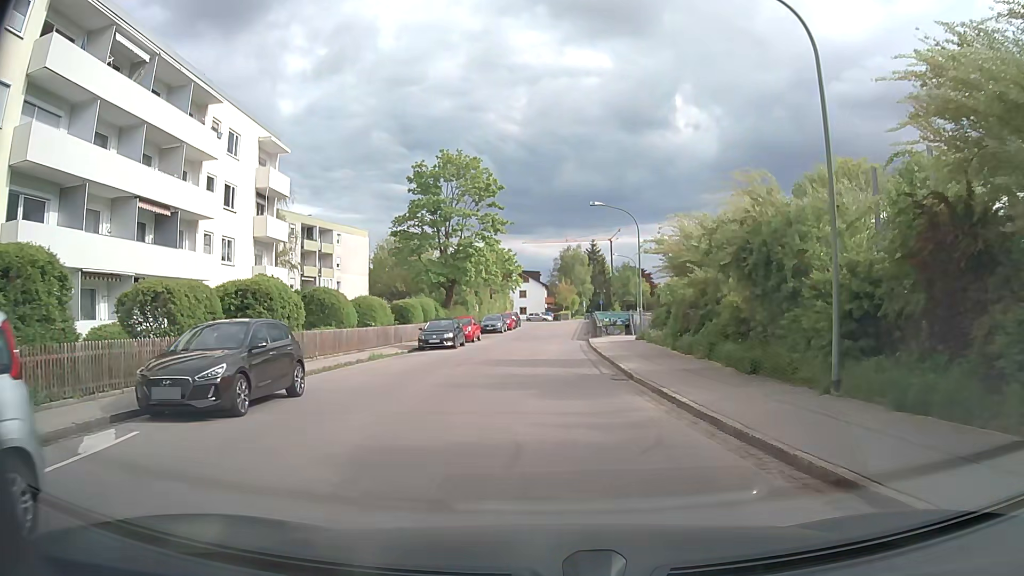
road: tertiary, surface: asphalt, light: Day
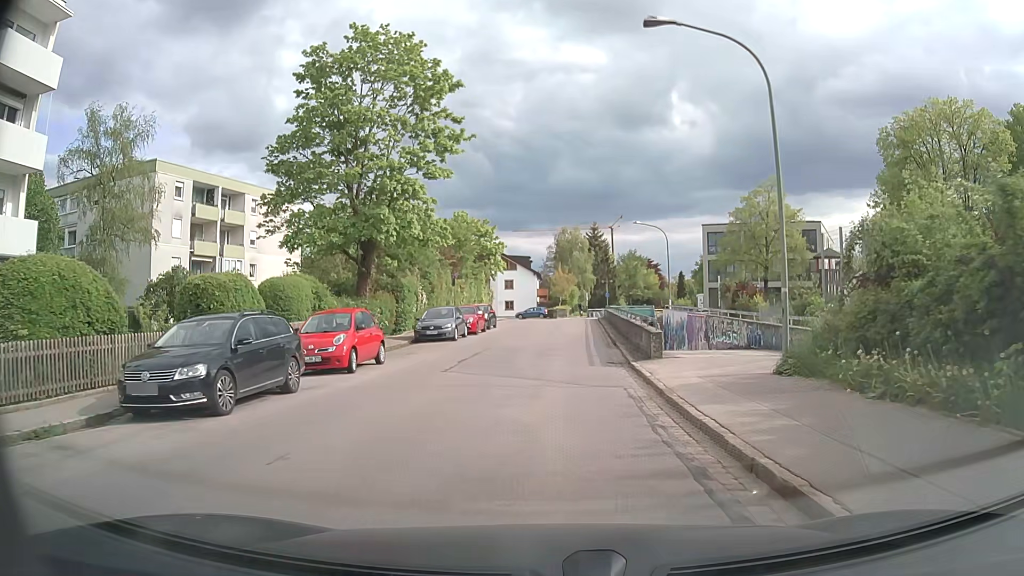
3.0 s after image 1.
(-0.2, +22.9) m; 0°
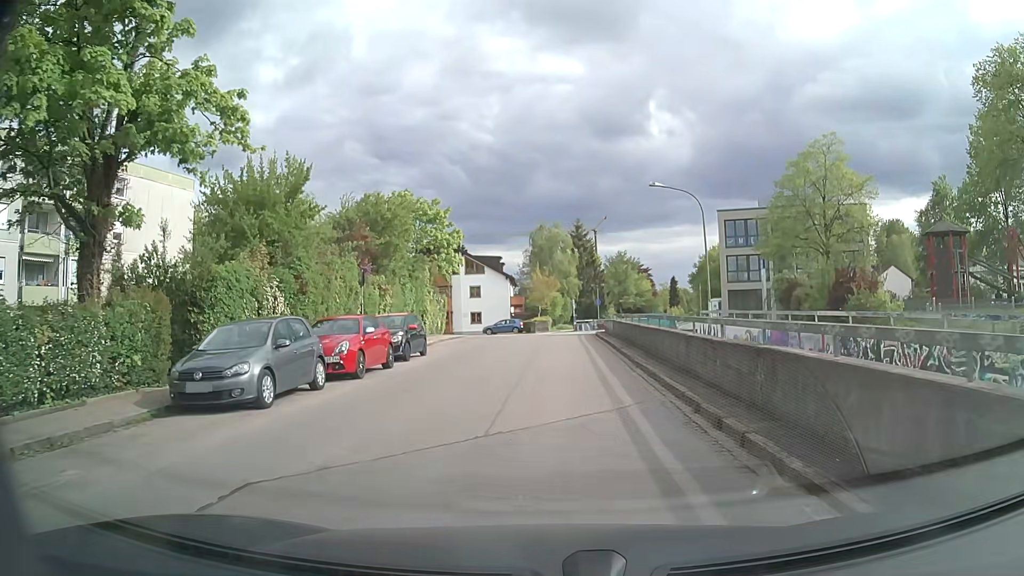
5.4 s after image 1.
(+0.3, +18.0) m; +3°
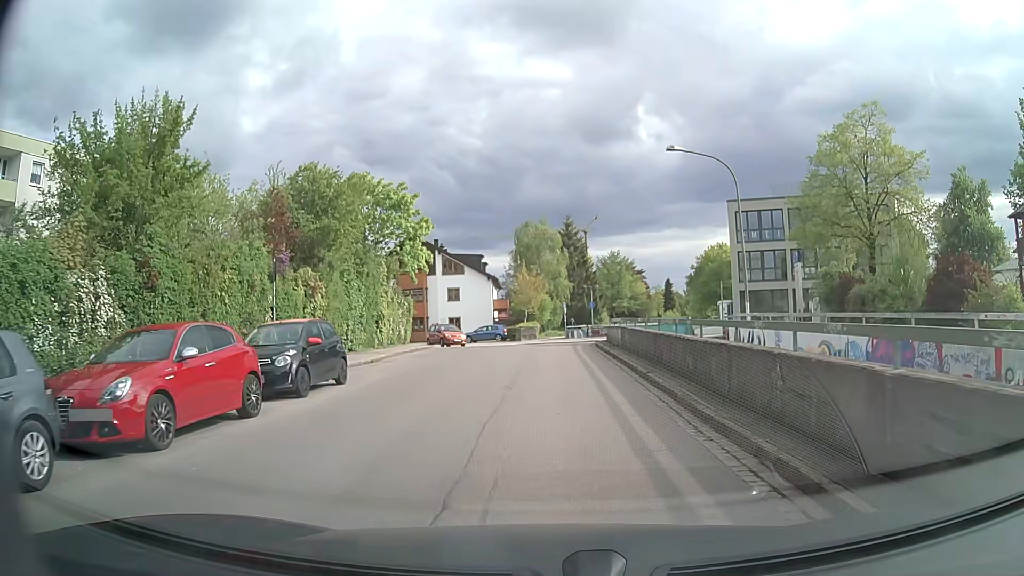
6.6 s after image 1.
(0.0, +8.0) m; 0°
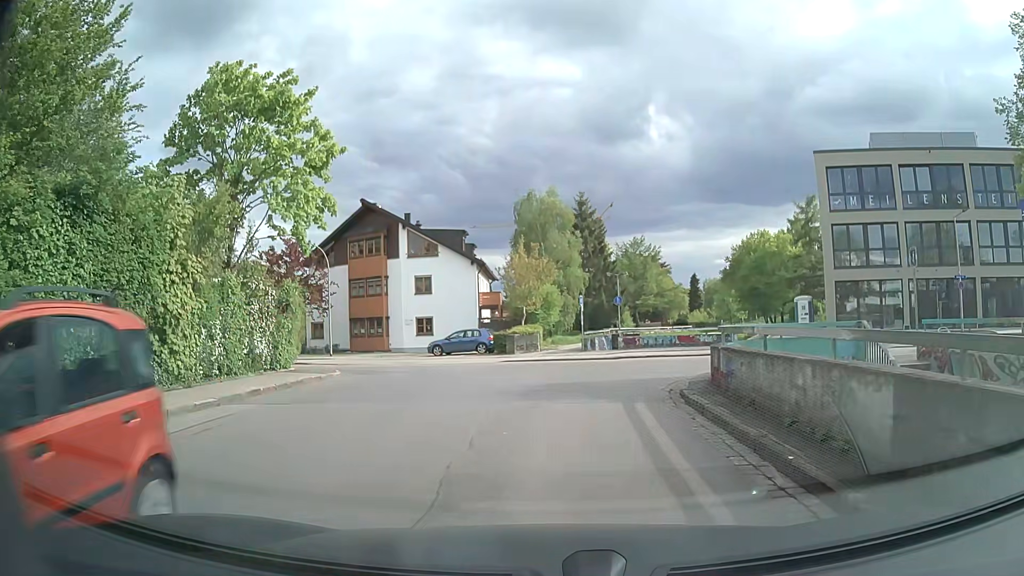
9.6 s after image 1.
(+0.1, +18.9) m; -1°
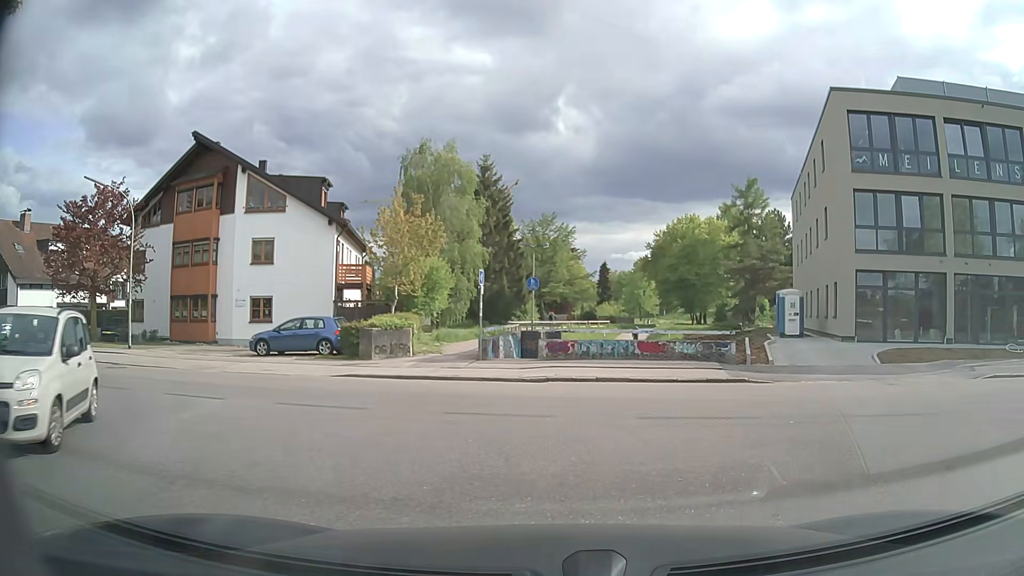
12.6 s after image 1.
(+0.3, +13.3) m; +9°
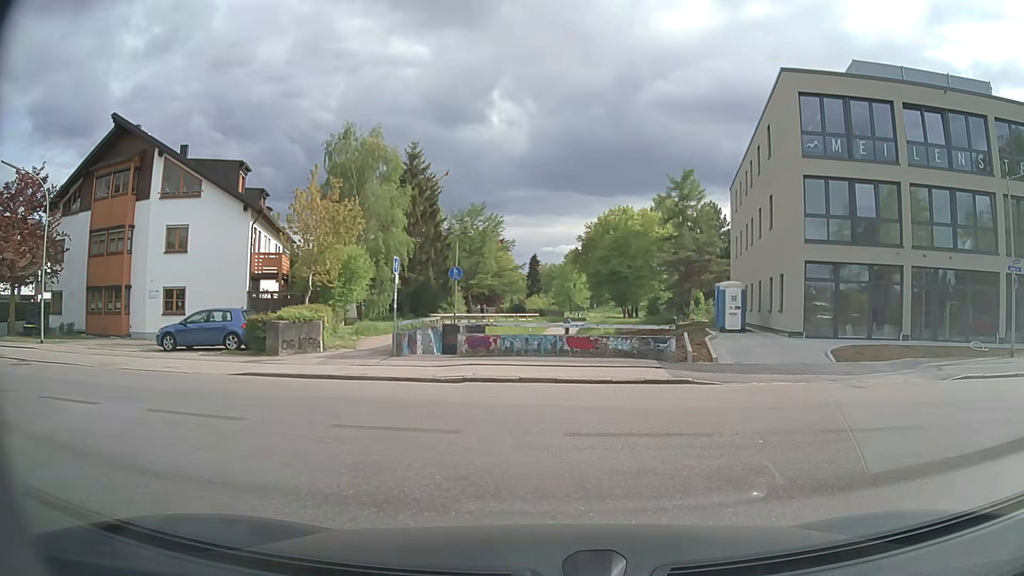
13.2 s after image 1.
(+0.1, +2.0) m; +6°
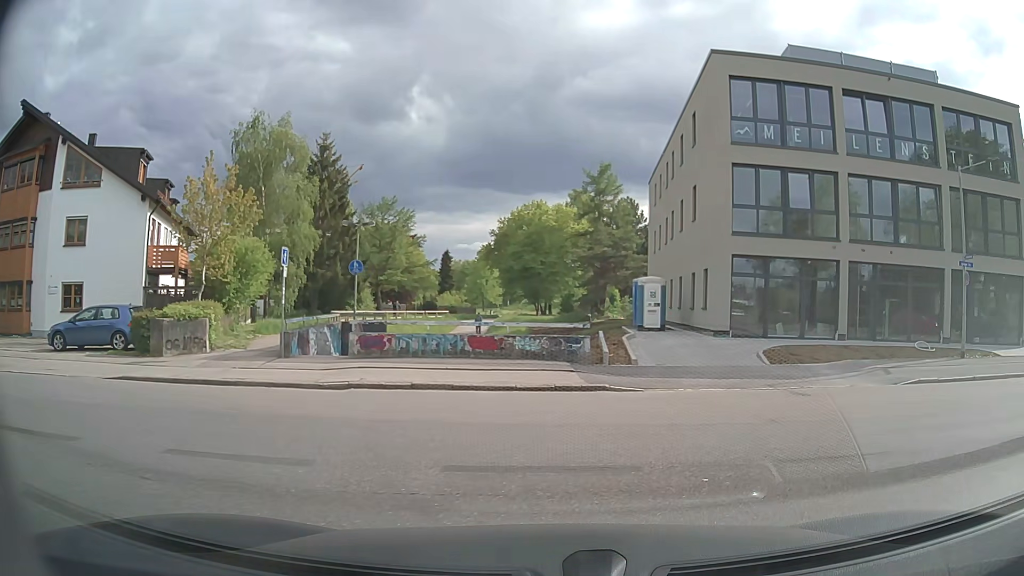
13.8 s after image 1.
(+0.1, +1.9) m; +8°
(+4, +9) (+14, +11) (+24, +13) (+34, +15) (+43, +17) (+52, +21) (+62, +25) (+70, +30) (+79, +35) (+88, +40) m
